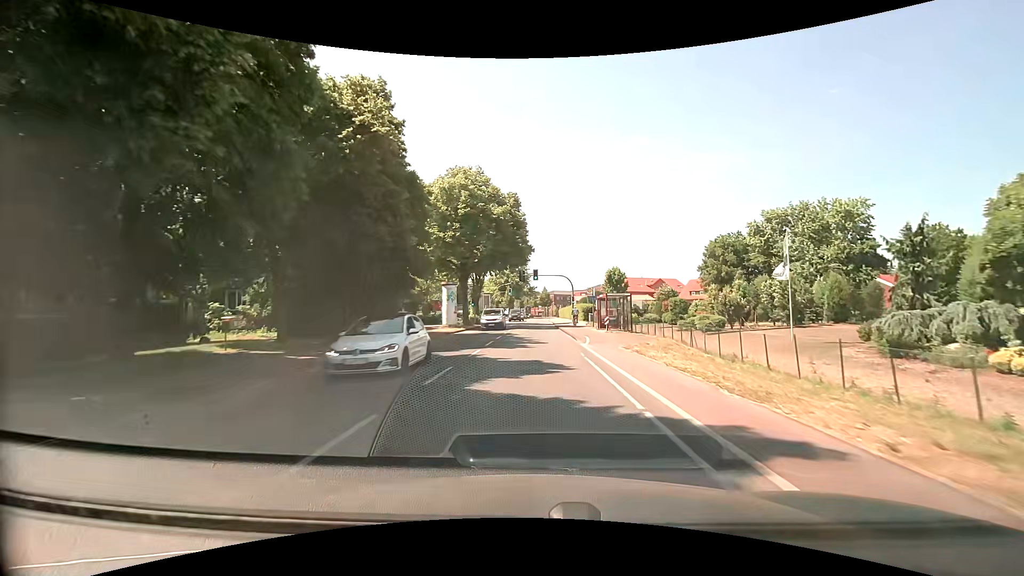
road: secondary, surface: asphalt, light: Day
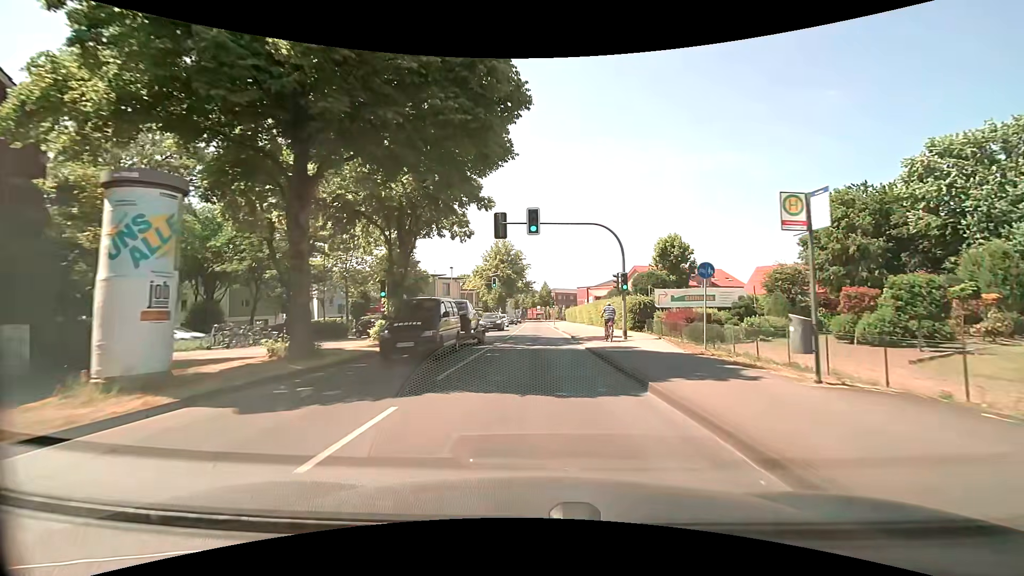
(0.0, +34.7) m; 0°
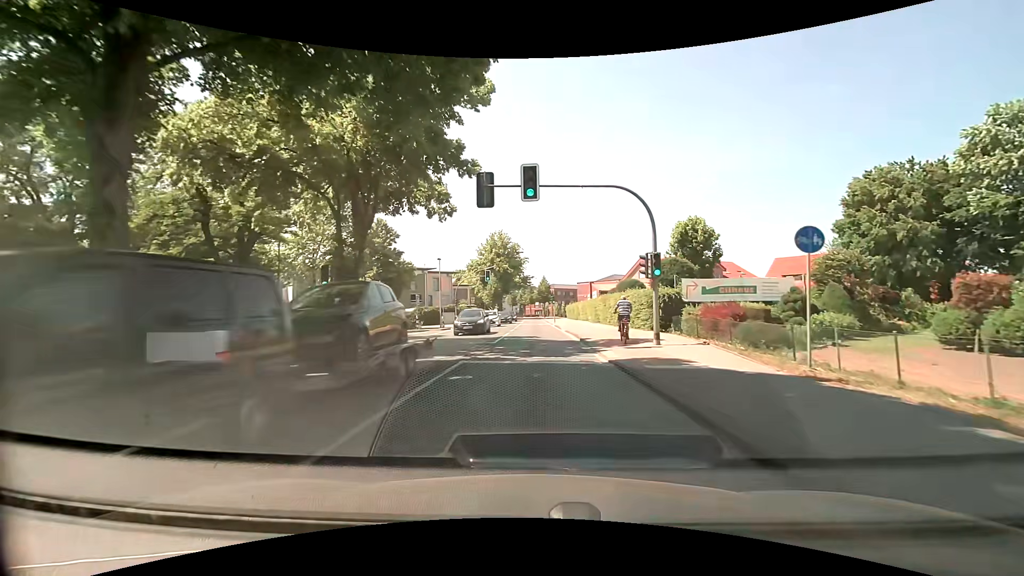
(0.0, +6.7) m; 0°
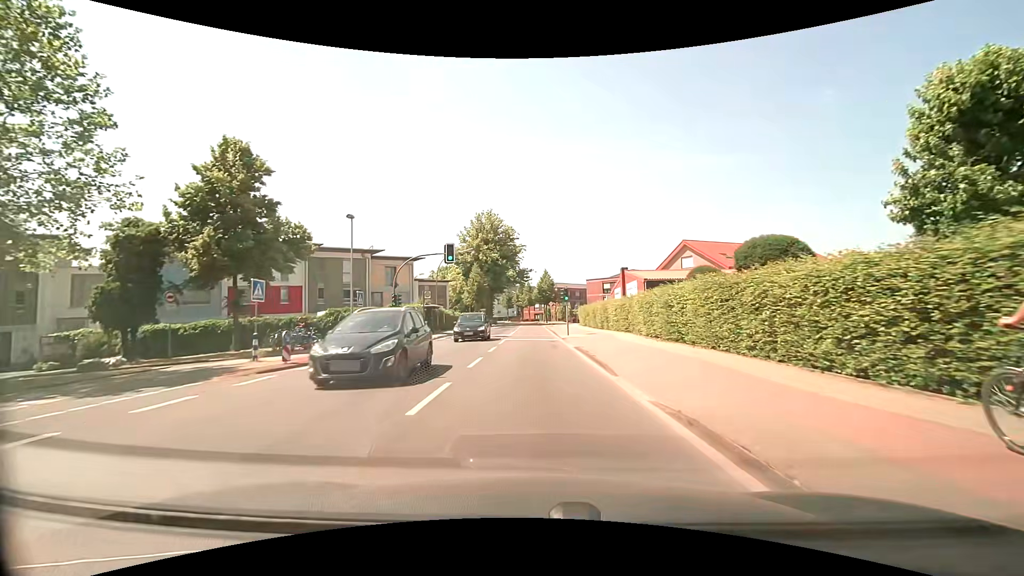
(+0.1, +26.1) m; 0°
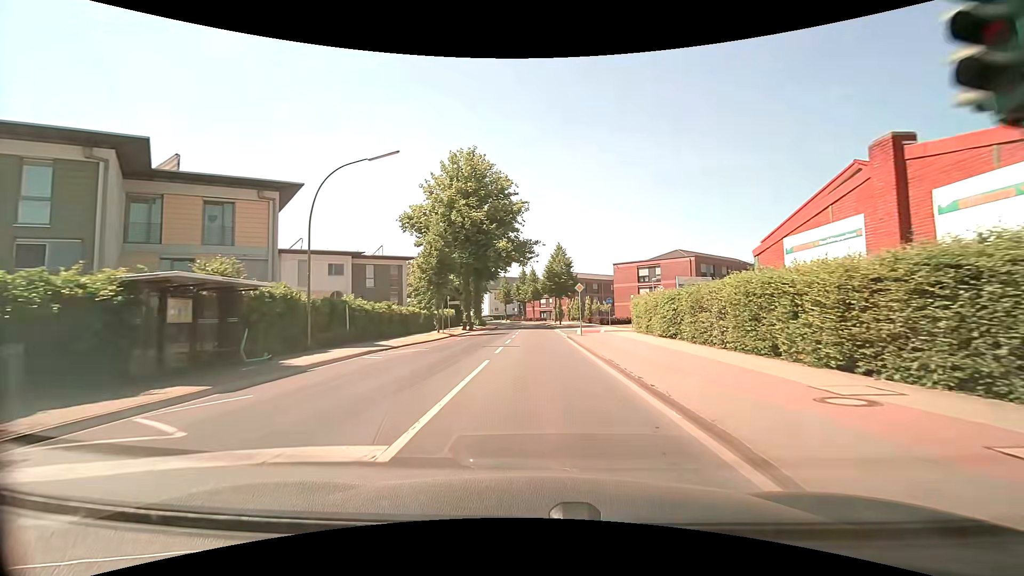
(-0.5, +31.8) m; -1°
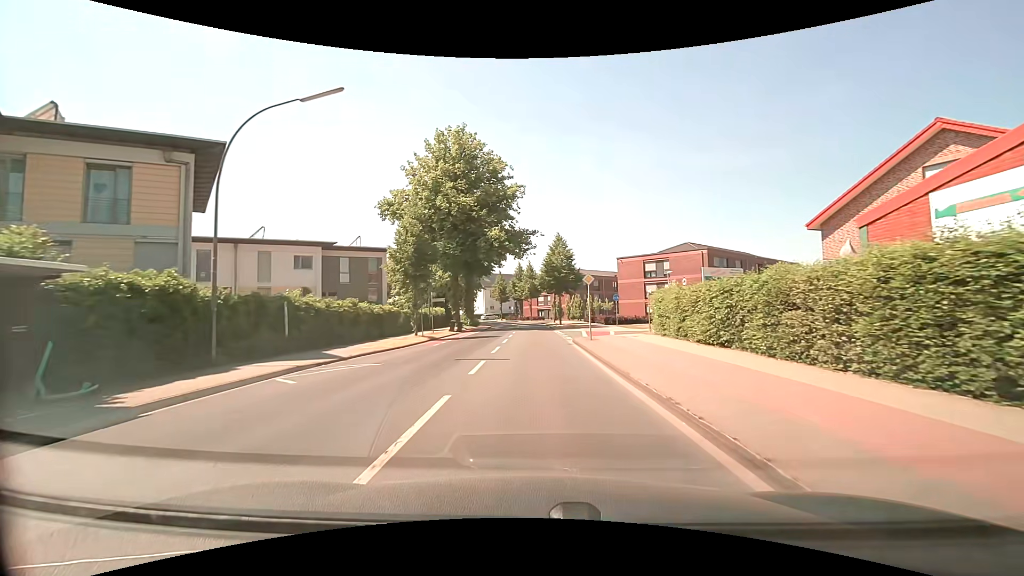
(0.0, +6.3) m; +1°
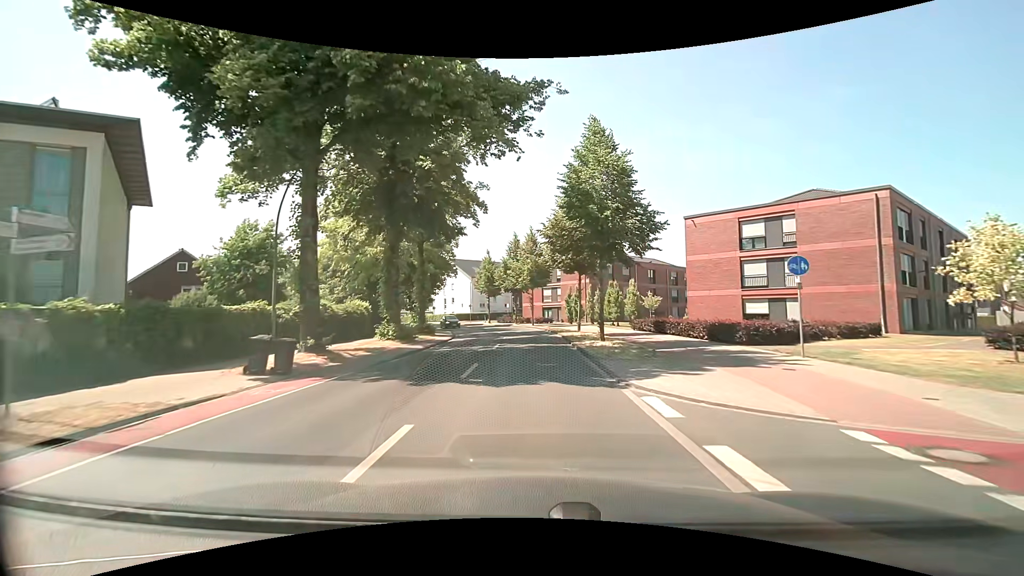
(-0.4, +32.4) m; -1°
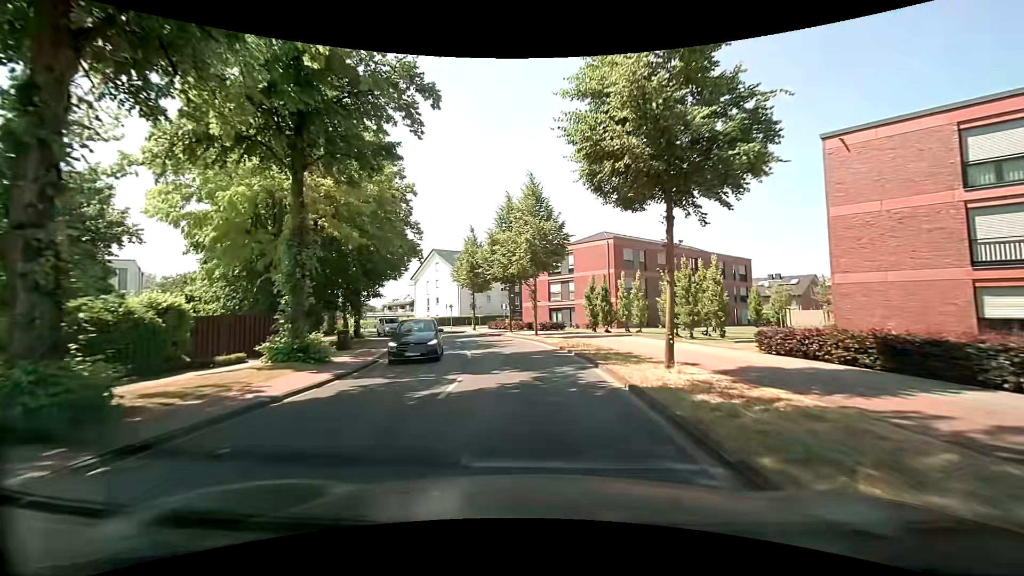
(-0.1, +20.0) m; -1°
(0, +10) (-1, +20) (-2, +30) (-5, +39) (-8, +49) (-13, +58) (-18, +67) (-23, +75) (-30, +82) (-37, +89) m
